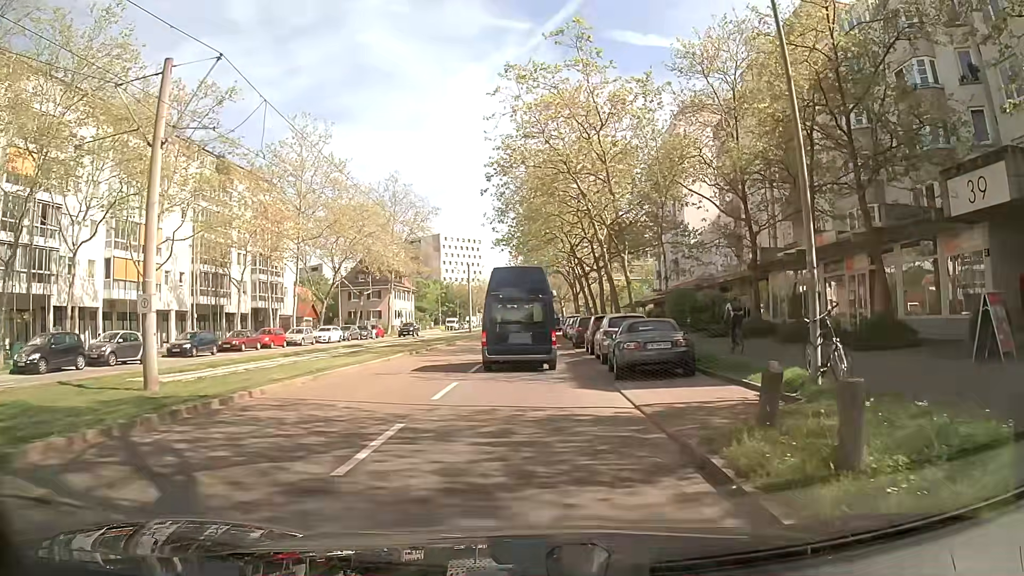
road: tertiary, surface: asphalt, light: Day
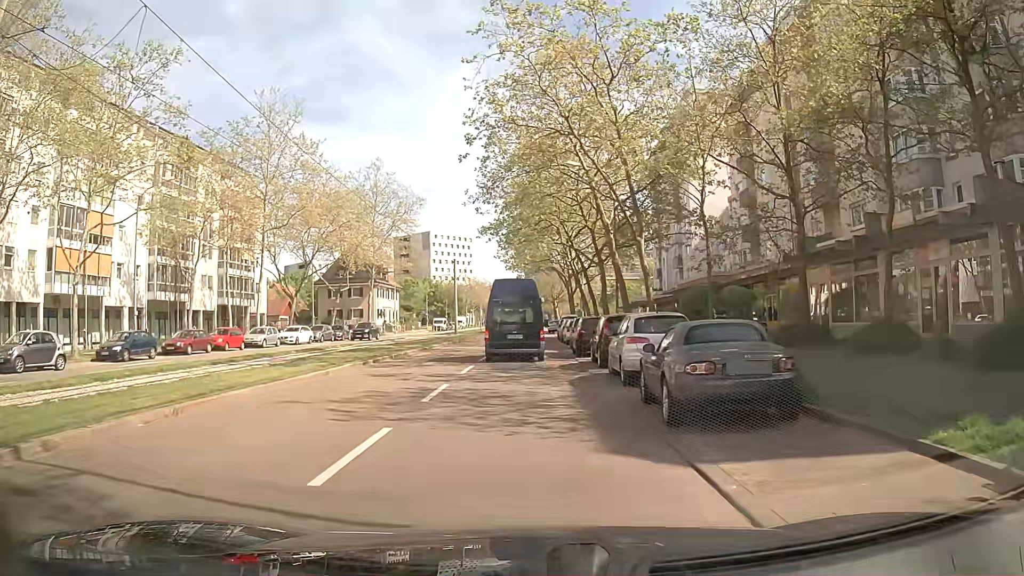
(-0.1, +6.2) m; 0°
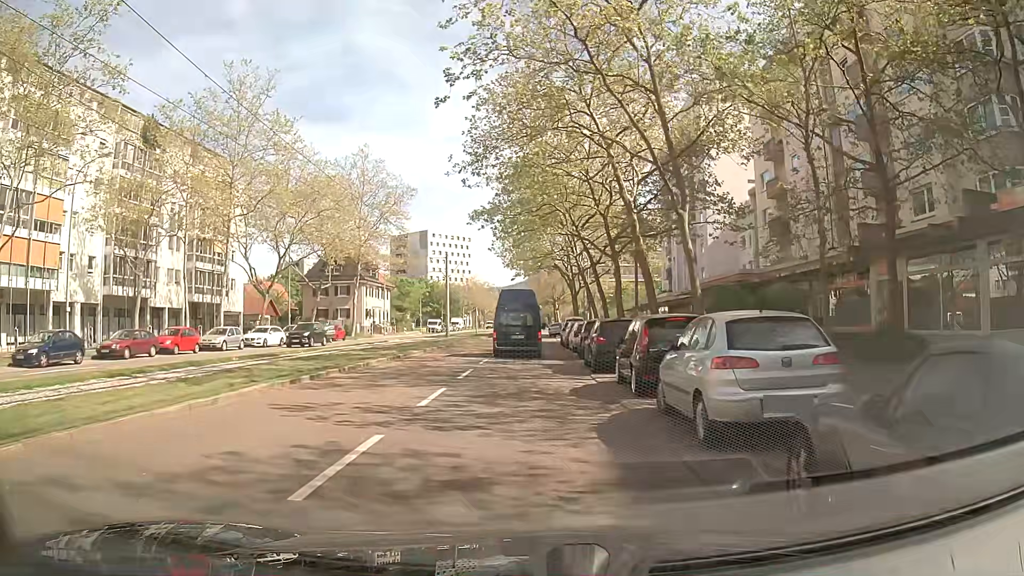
(+0.2, +6.5) m; +2°
